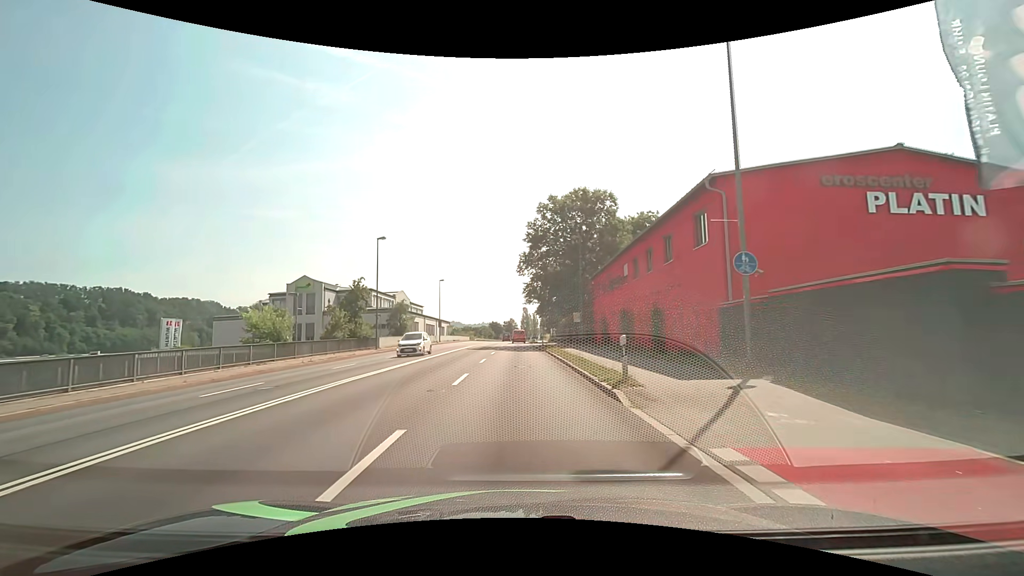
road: primary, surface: asphalt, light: Day
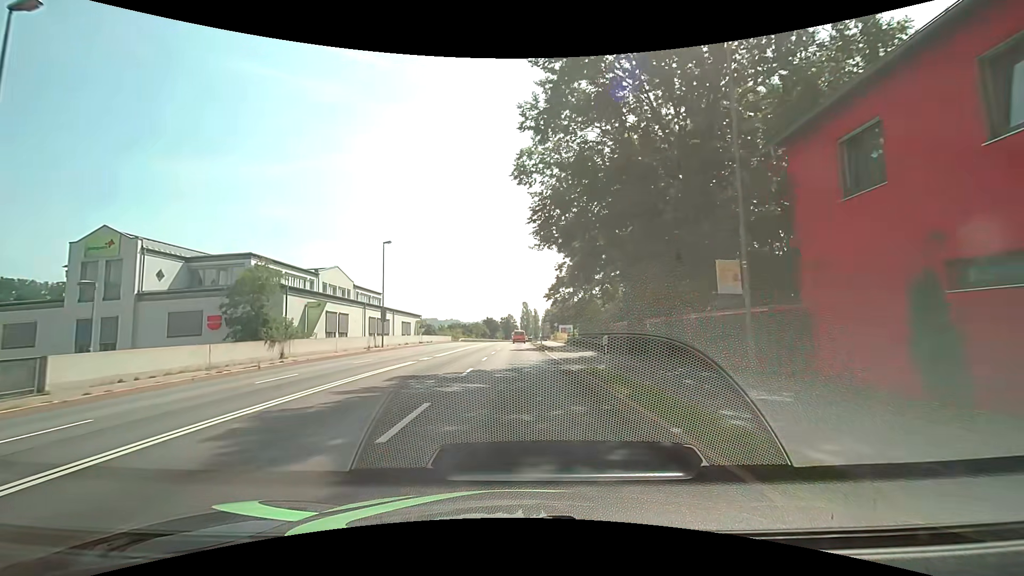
(+0.1, +33.8) m; 0°
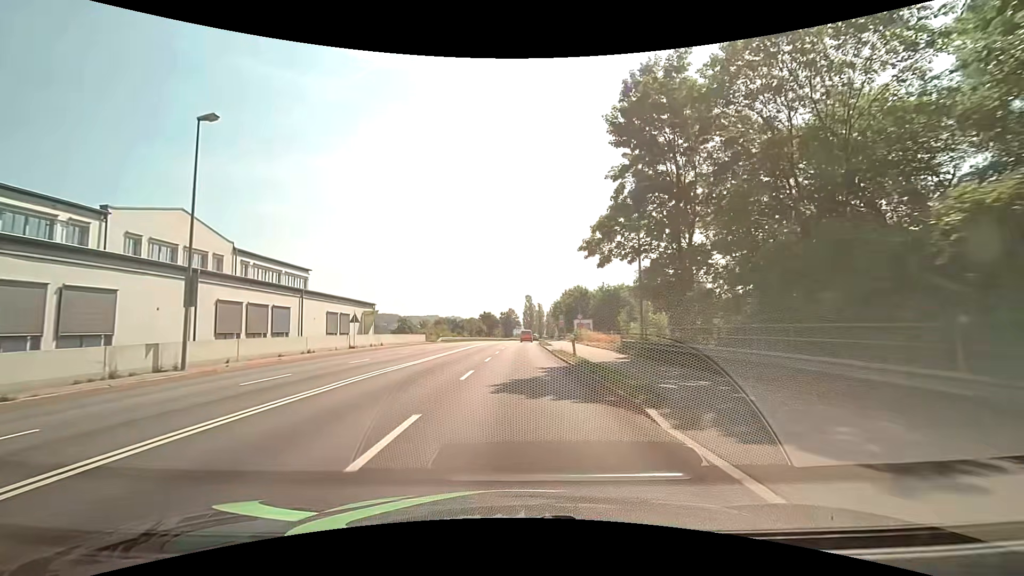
(-0.1, +28.5) m; 0°
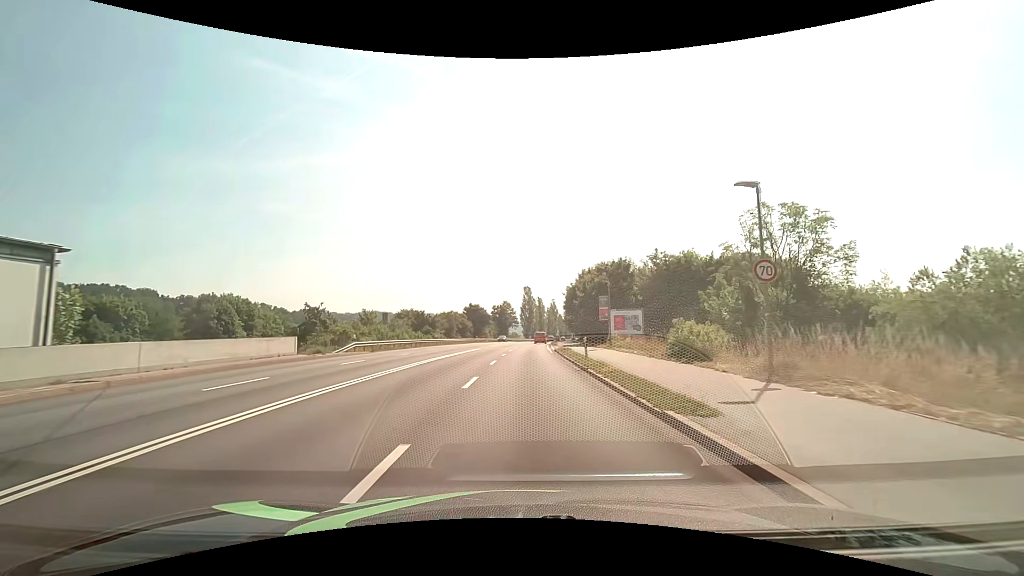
(0.0, +38.4) m; 0°
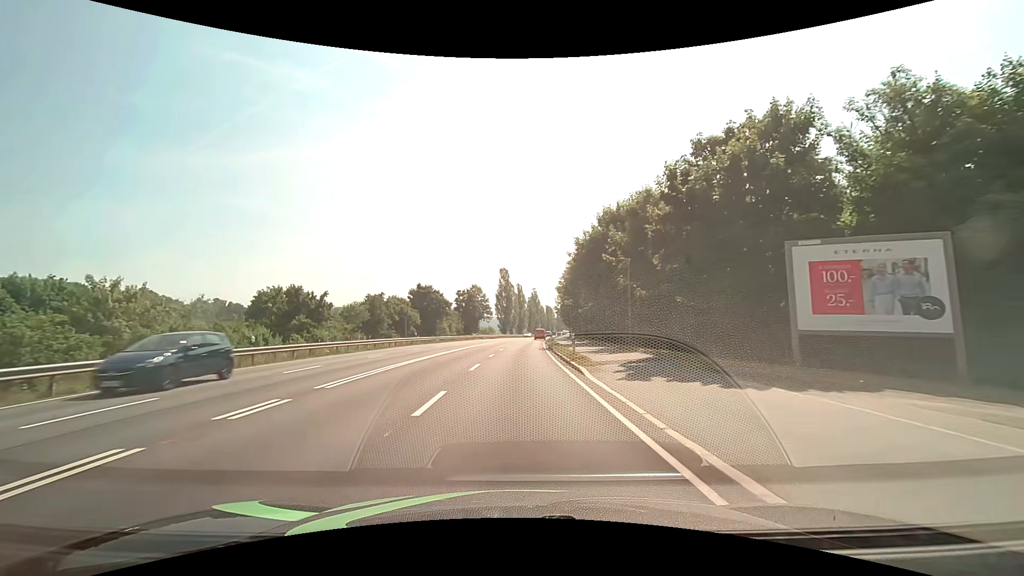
(+0.9, +39.9) m; +3°
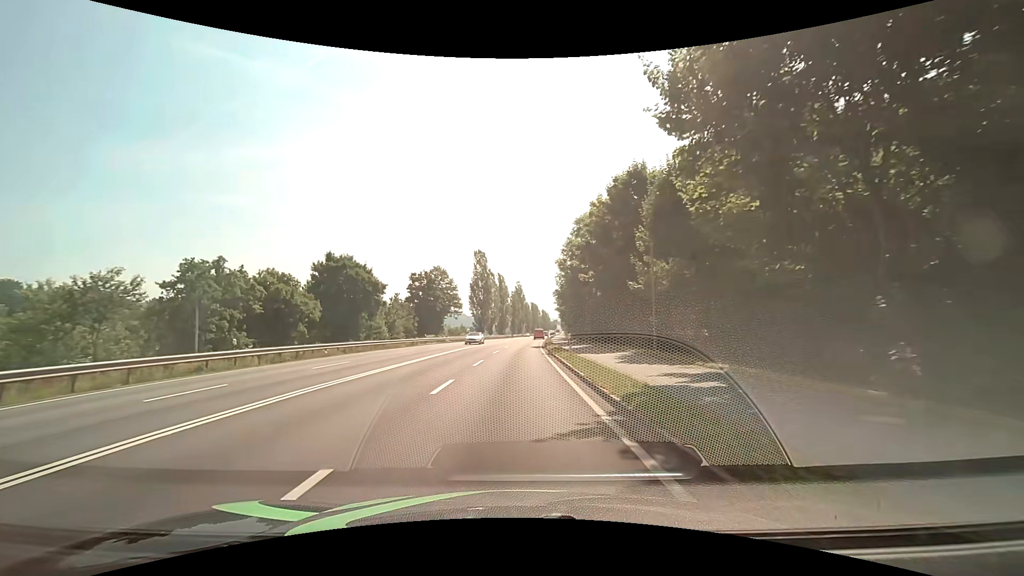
(+0.4, +33.0) m; +2°
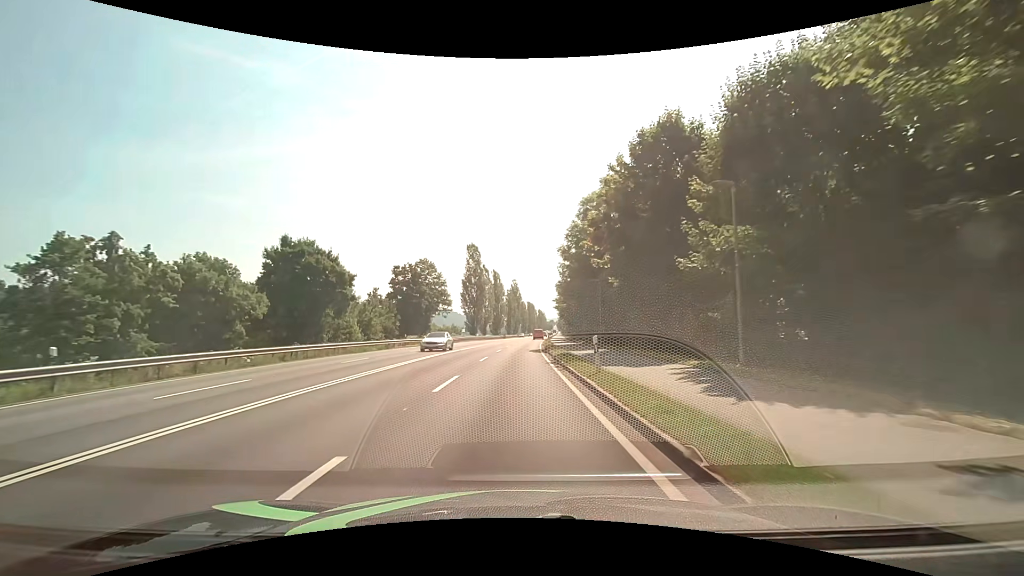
(0.0, +8.5) m; 0°
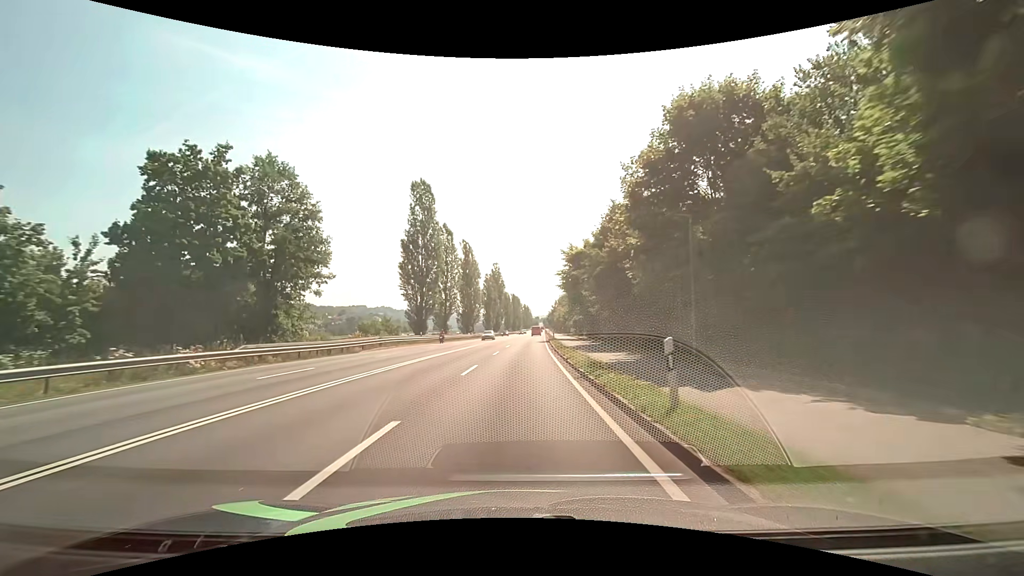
(+0.7, +44.2) m; +2°
(0, +10) (0, +20) (+1, +30) (+1, +40) (+1, +50) (+2, +60) (+2, +70) (+3, +80) (+3, +90) (+4, +100) m
